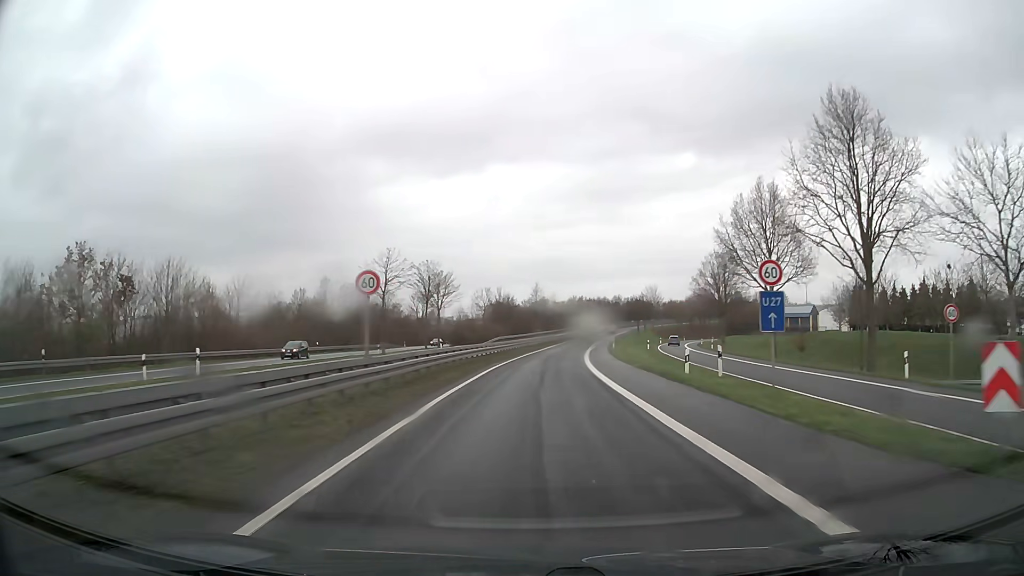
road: trunk_link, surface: asphalt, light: Day
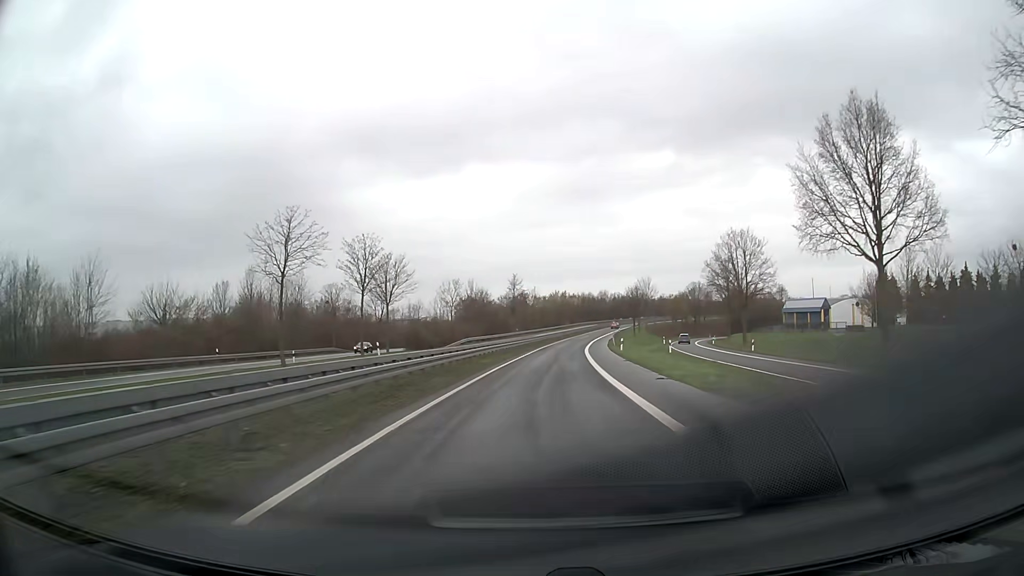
(+0.4, +21.0) m; +2°
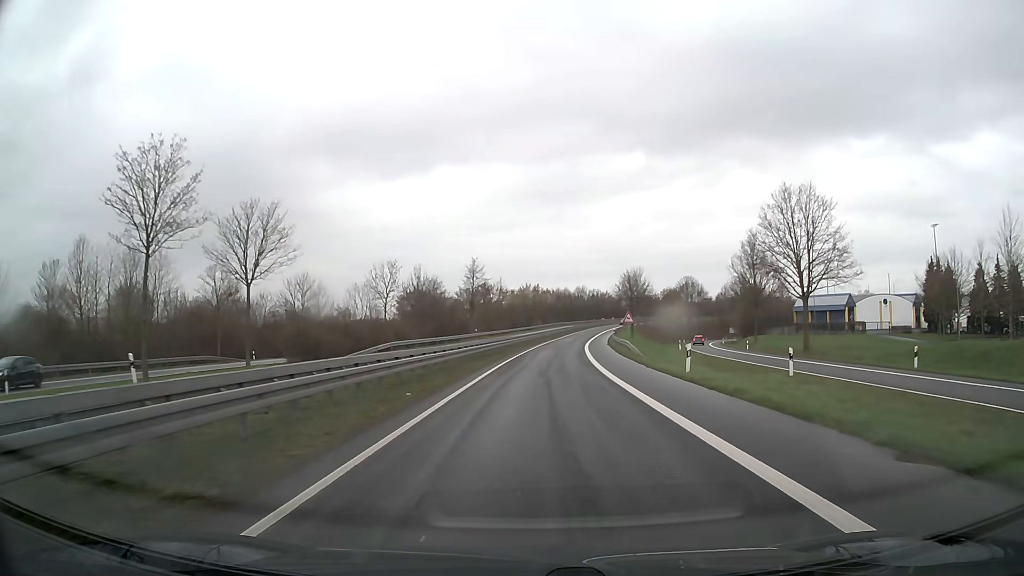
(+0.6, +29.6) m; +3°
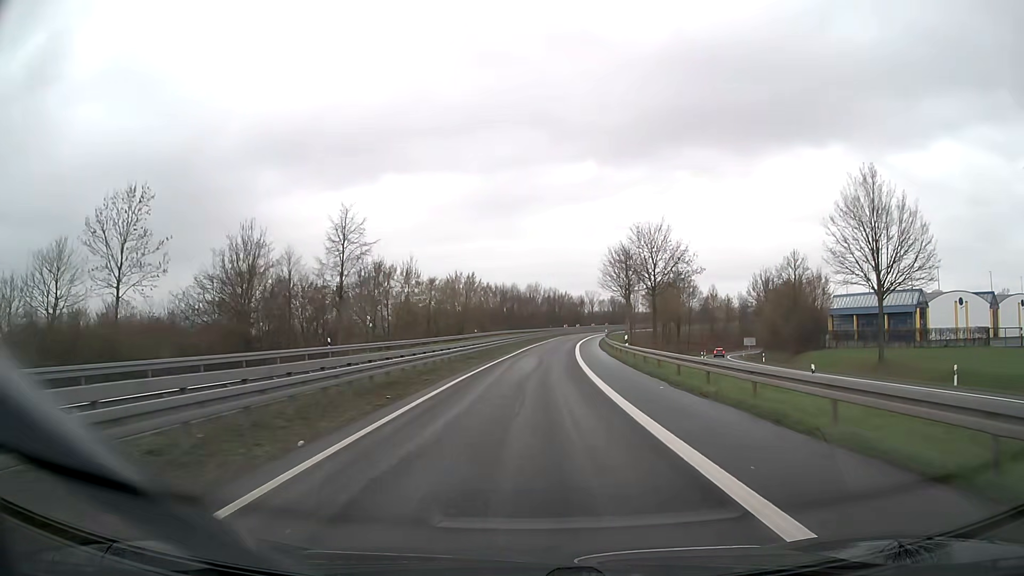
(+2.0, +46.7) m; +4°
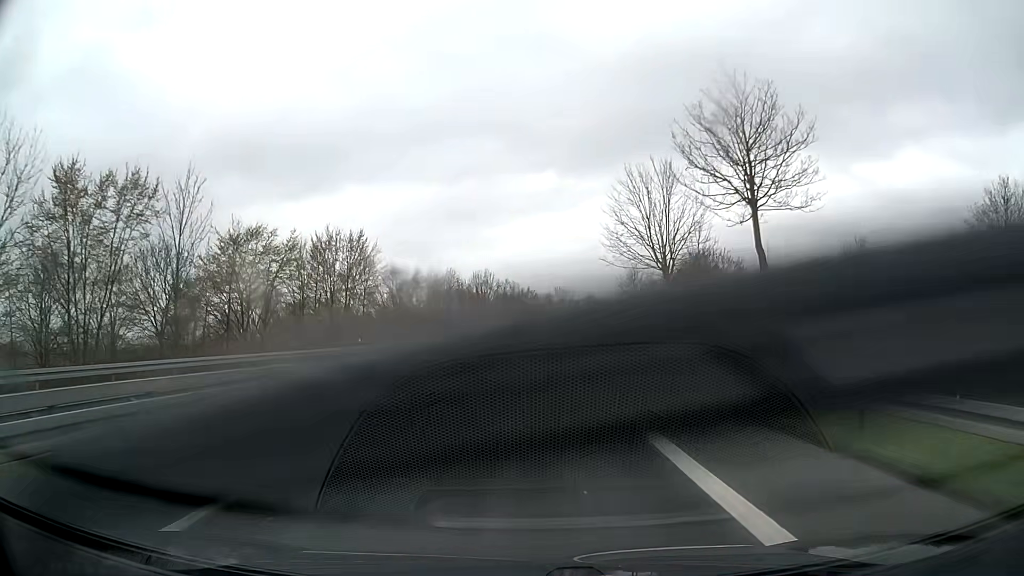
(+1.7, +45.6) m; +4°
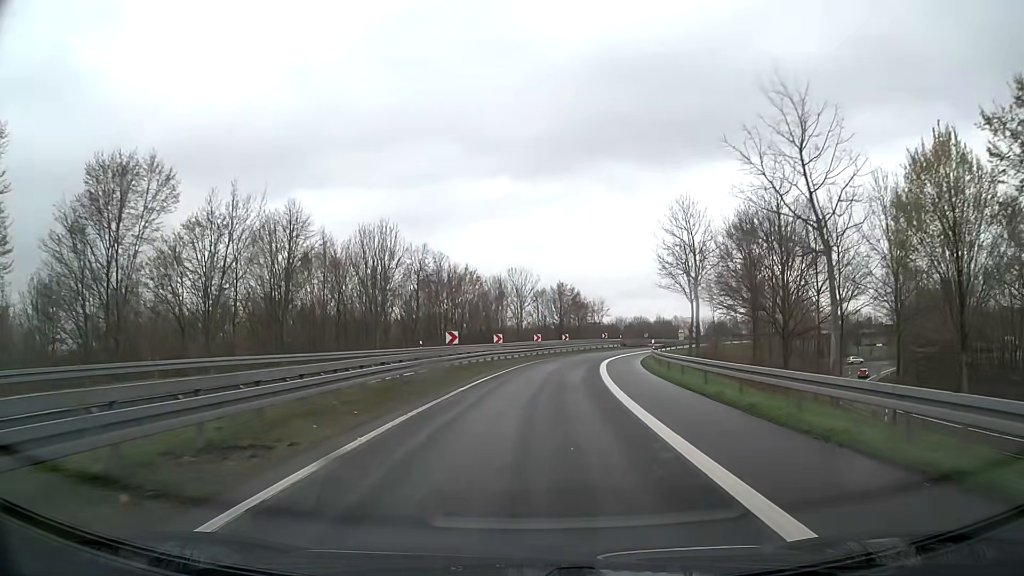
(+1.5, +45.3) m; +4°
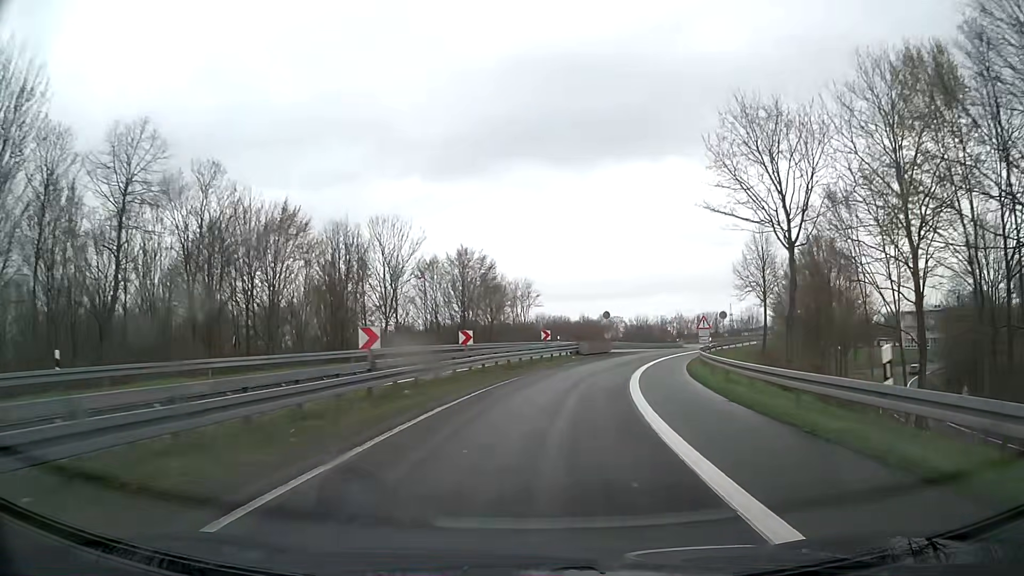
(+2.3, +36.1) m; +8°
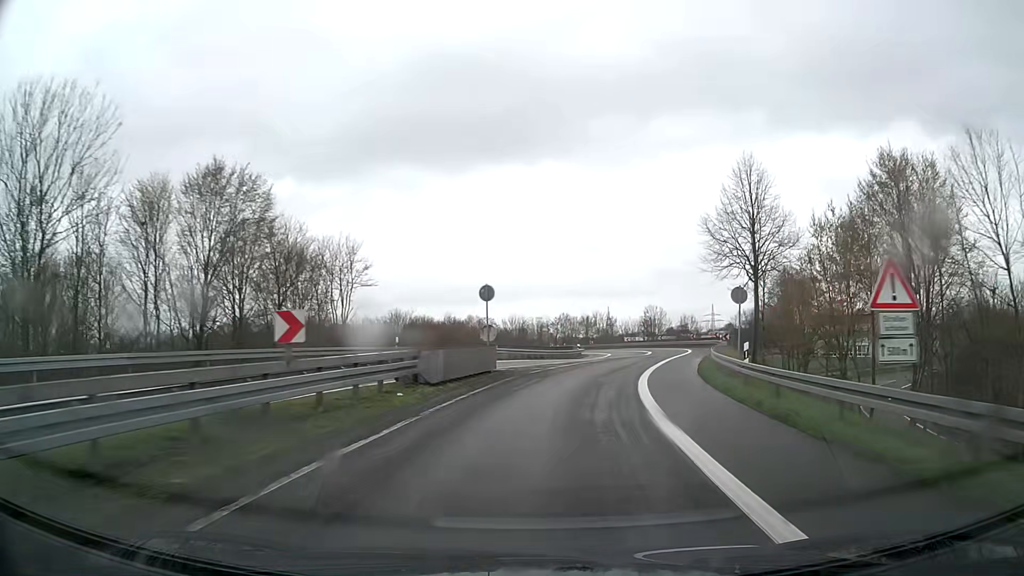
(+2.3, +27.2) m; +11°
(0, +10) (+2, +20) (+4, +30) (+6, +39) (+9, +49) (+12, +58) (+14, +68) (+15, +78) (+15, +88) (+13, +98) m
